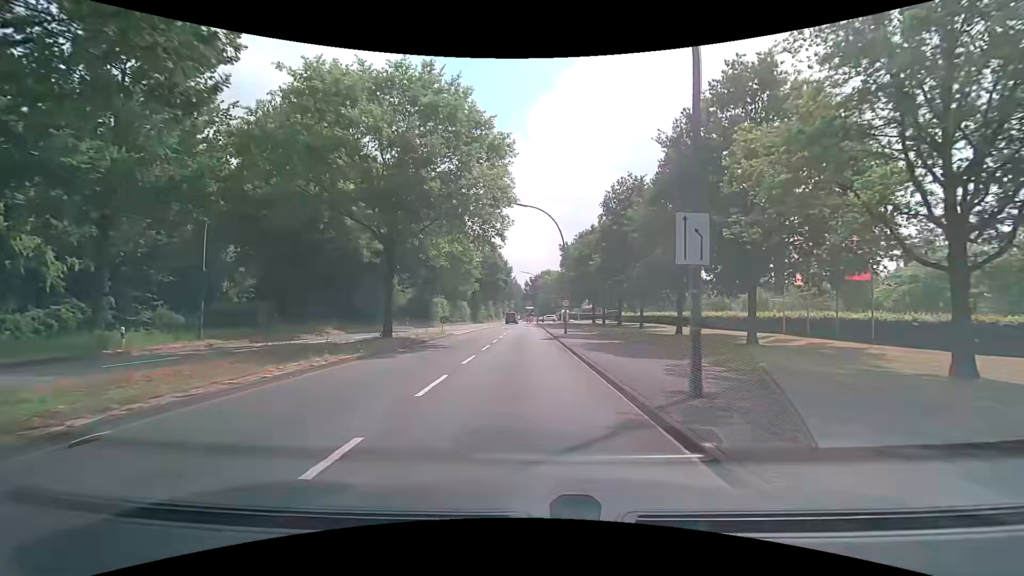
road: secondary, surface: asphalt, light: Day
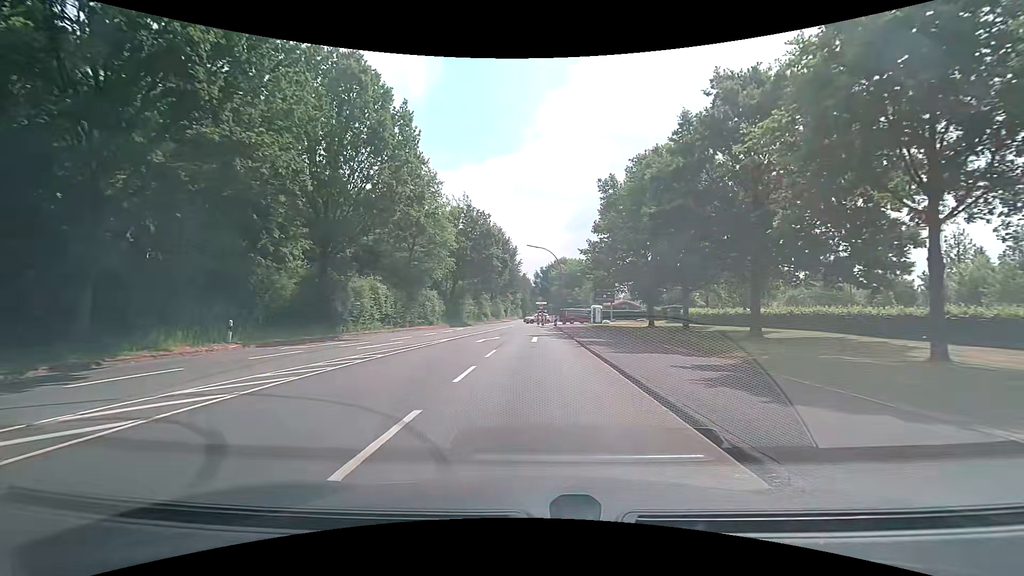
(-0.4, +34.7) m; -1°
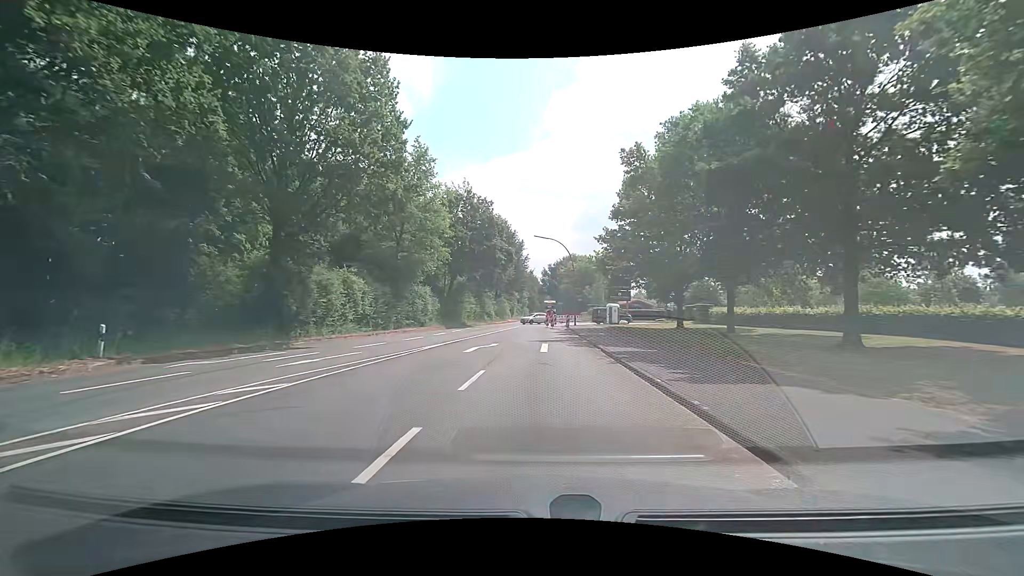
(0.0, +7.0) m; 0°
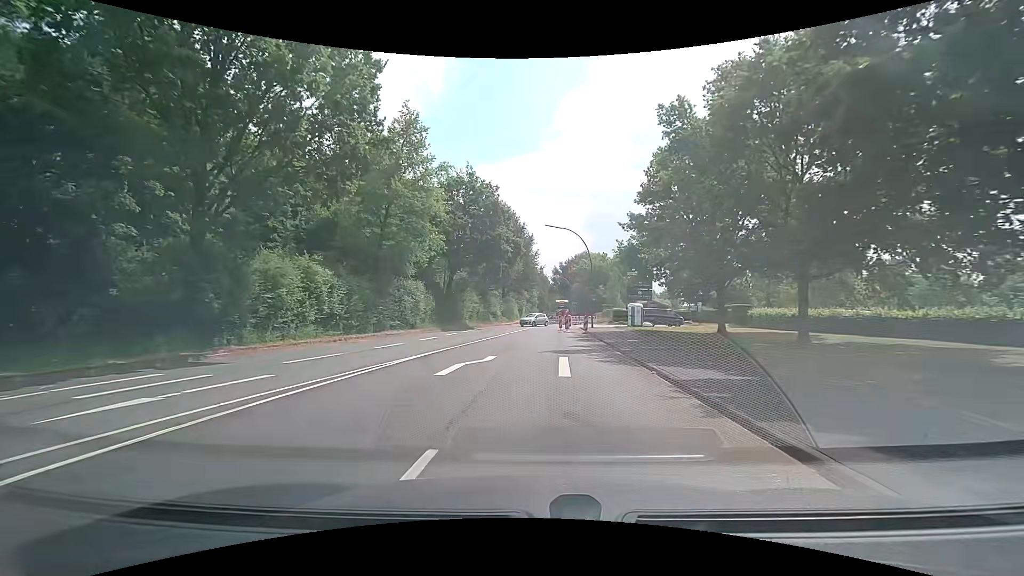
(-0.1, +6.9) m; -2°
(0, +10) (0, +20) (0, +30) (0, +40) (0, +50) (0, +60) (0, +70) (+1, +80) (+1, +90) (+2, +100) m
